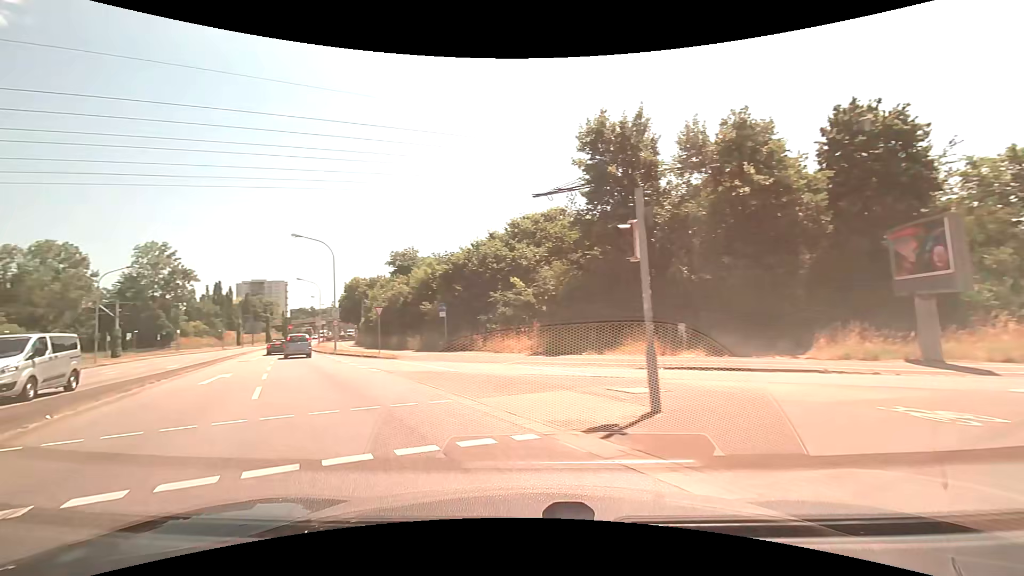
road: tertiary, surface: asphalt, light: Day
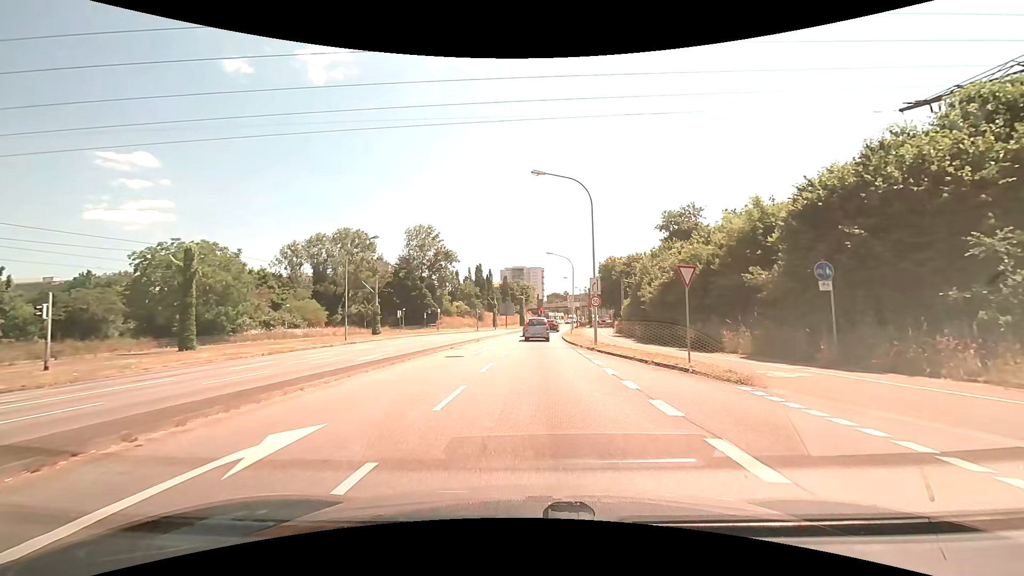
(-5.9, +15.8) m; -28°
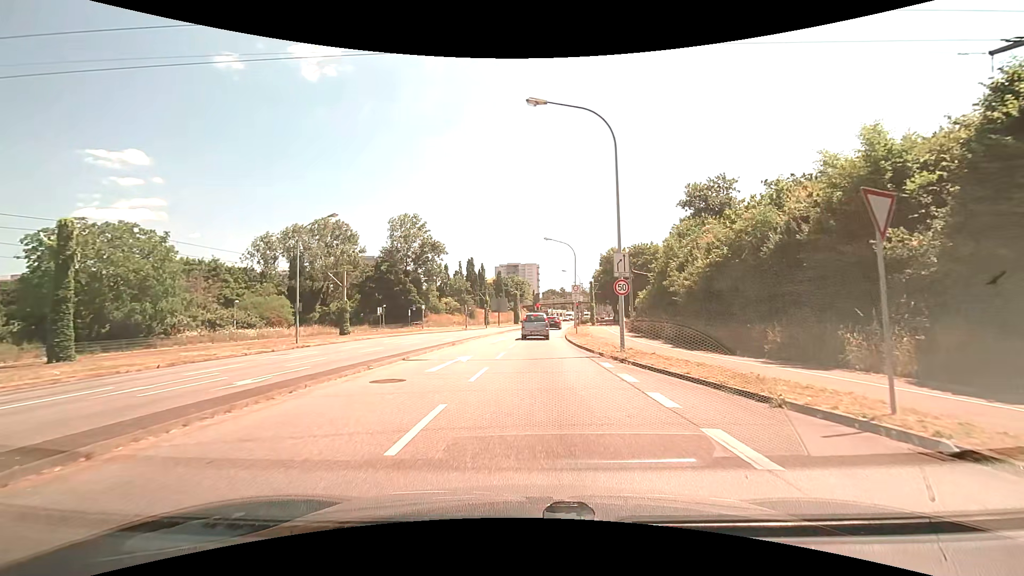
(0.0, +8.9) m; 0°
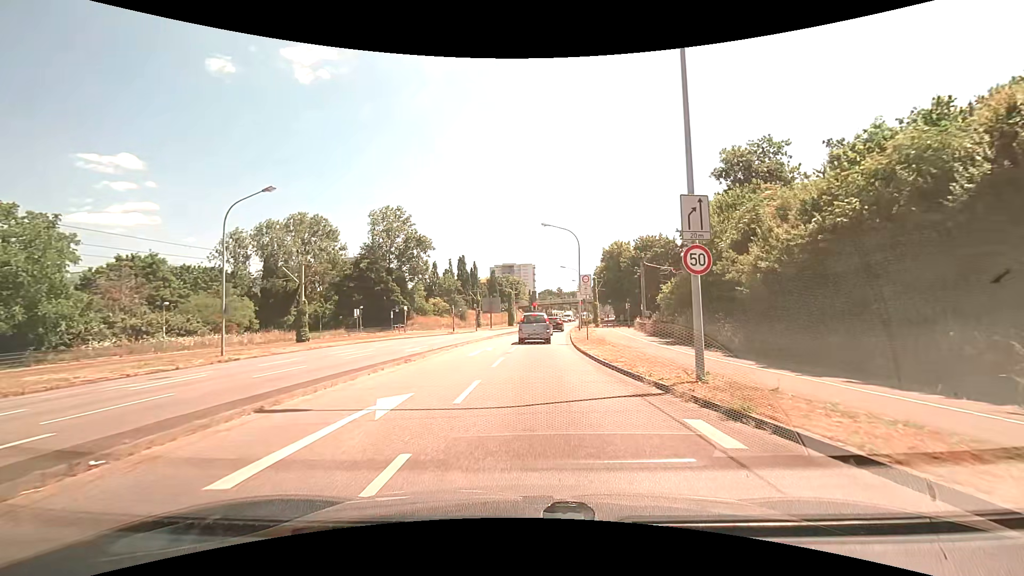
(+0.1, +8.6) m; +1°
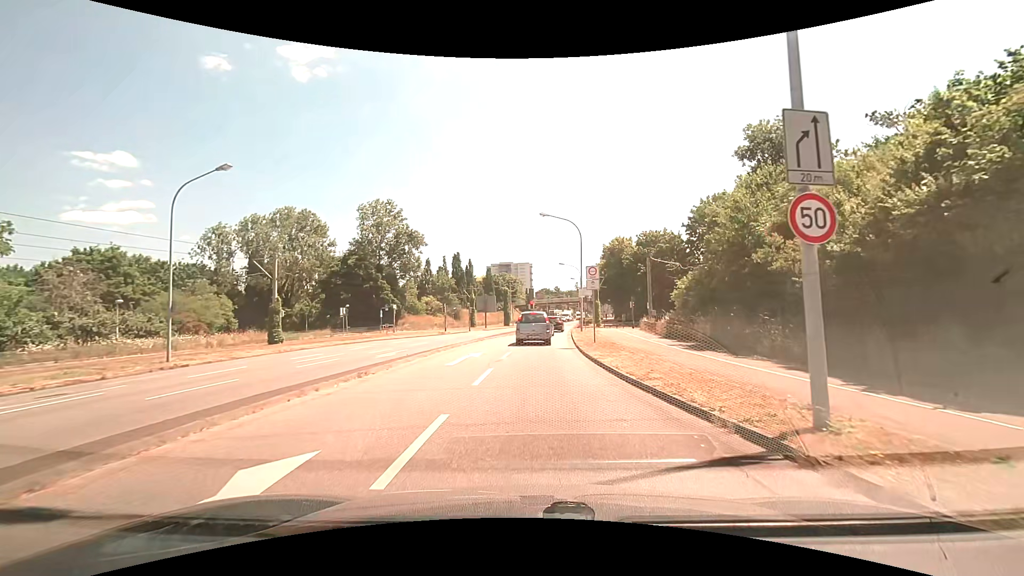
(0.0, +4.0) m; 0°
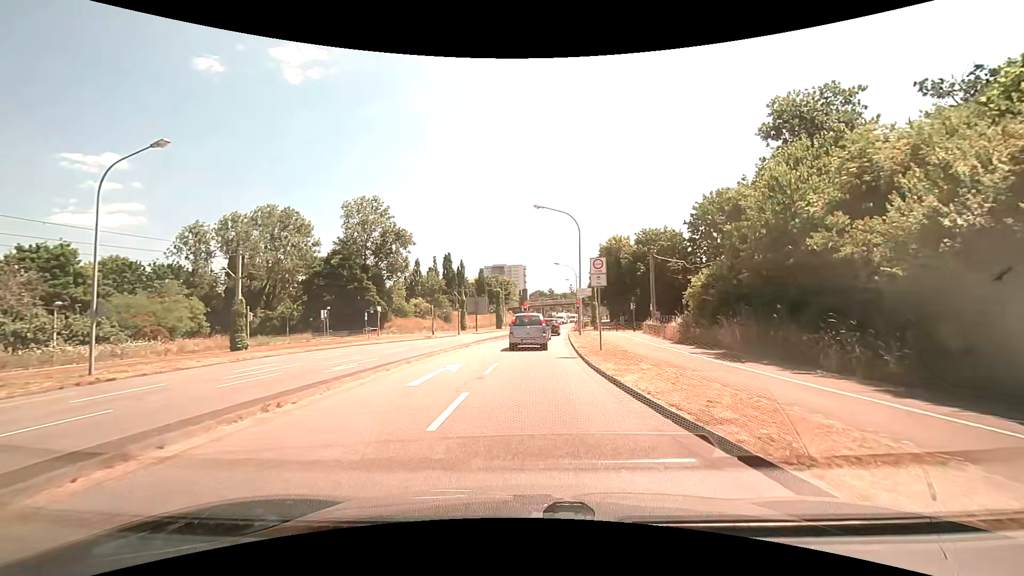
(0.0, +3.8) m; +1°
